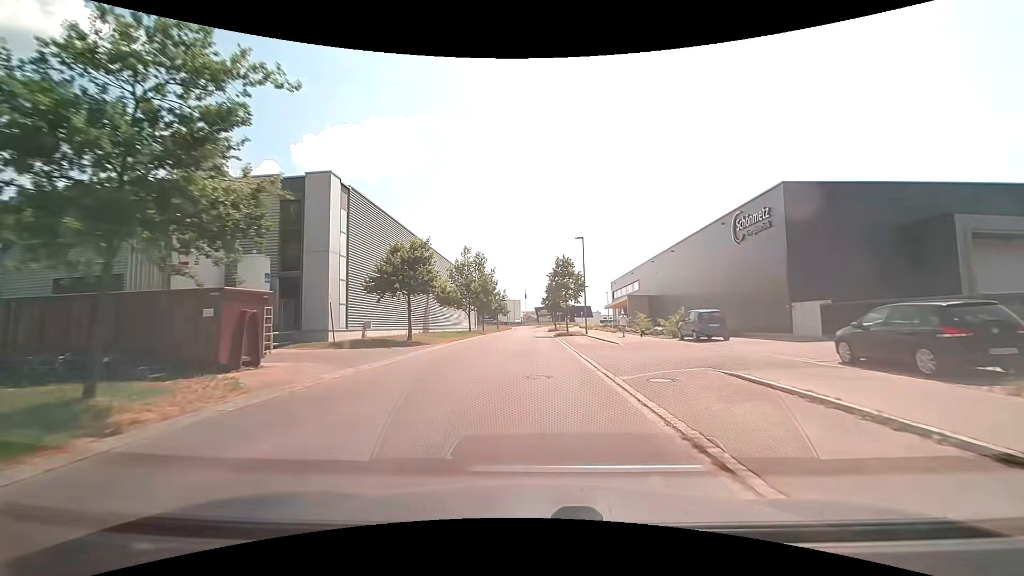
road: unclassified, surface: asphalt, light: Day
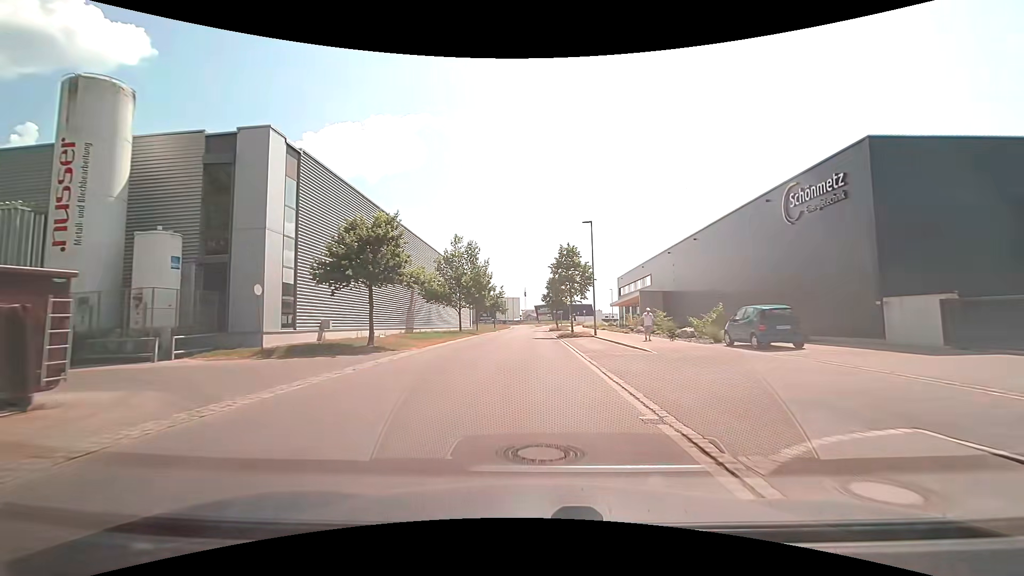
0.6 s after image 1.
(-0.1, +6.8) m; -1°
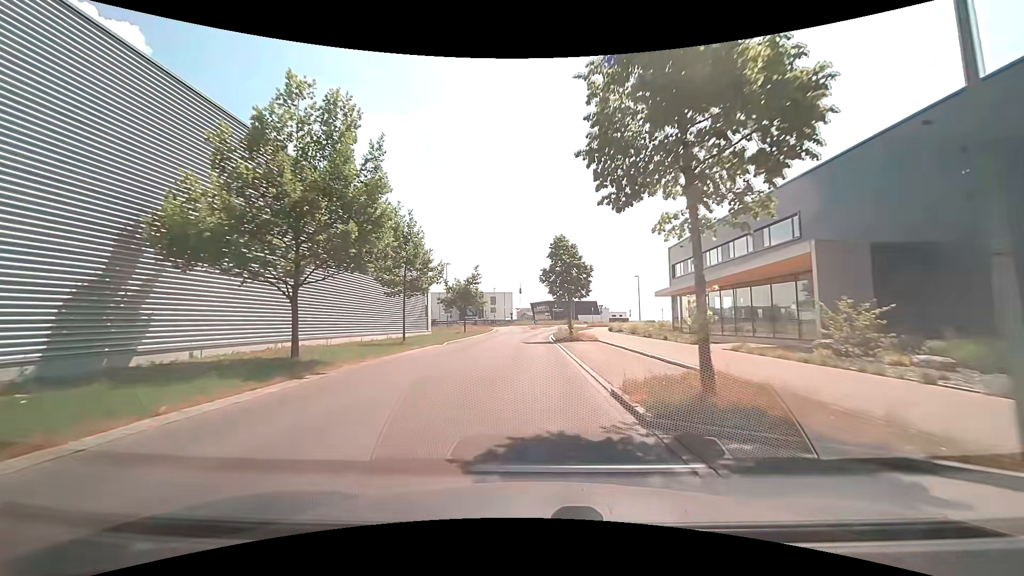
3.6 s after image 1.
(+0.4, +33.2) m; 0°
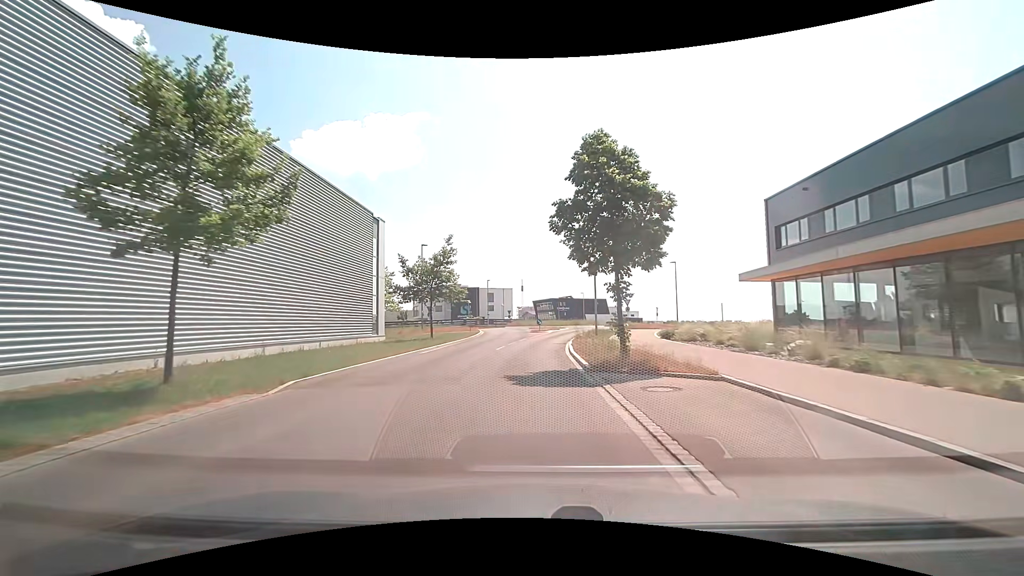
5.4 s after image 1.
(0.0, +19.4) m; 0°
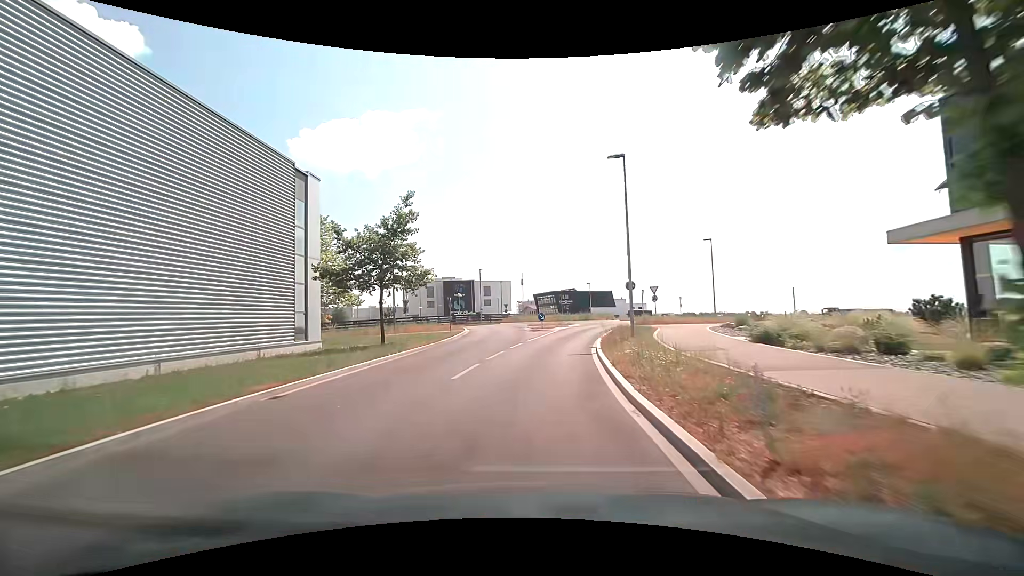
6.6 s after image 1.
(+0.1, +12.1) m; 0°
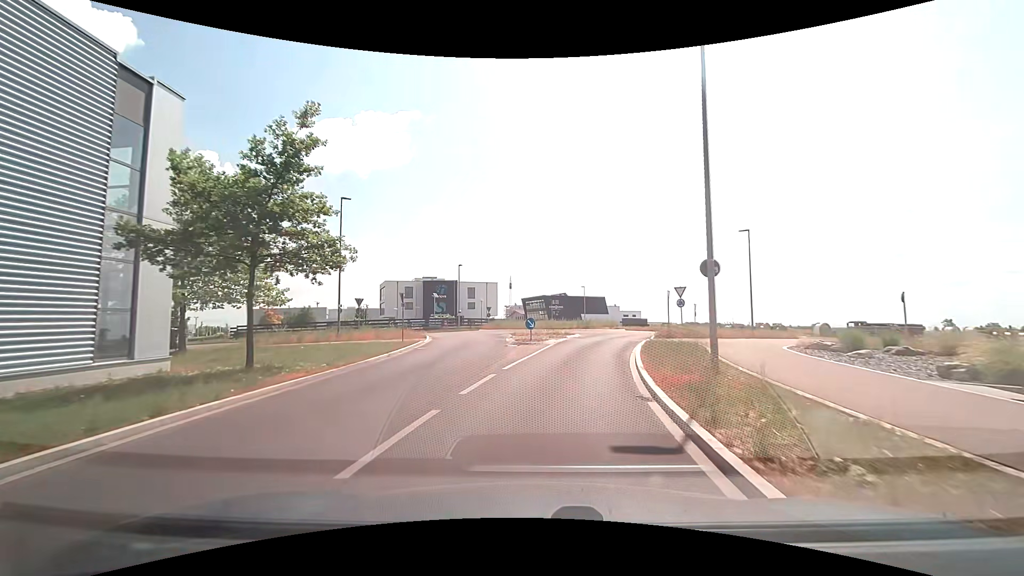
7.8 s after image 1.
(0.0, +10.7) m; +1°
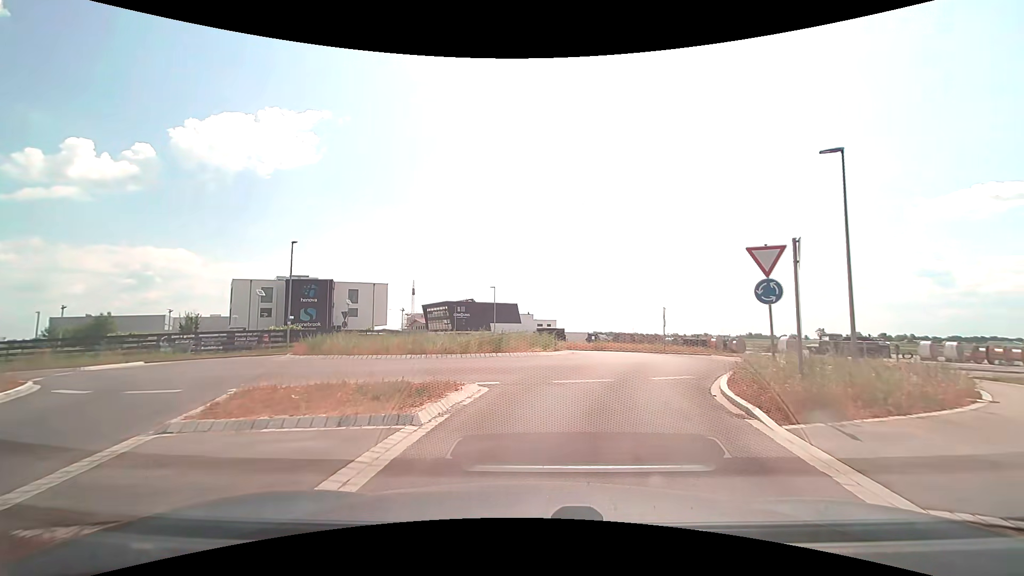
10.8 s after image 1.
(+1.7, +22.2) m; +10°
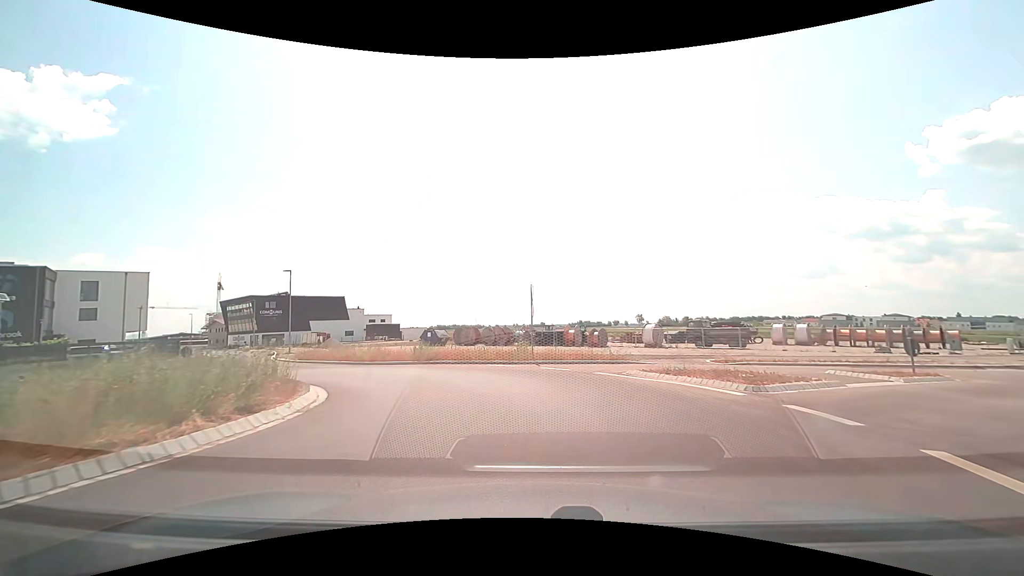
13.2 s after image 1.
(+2.2, +16.0) m; +18°
(-1, +10) (-6, +18) (-16, +20) (-23, +13) (-30, +6) (-38, 0) (-46, -5) (-56, -8) (-66, -10) (-75, -12) m
